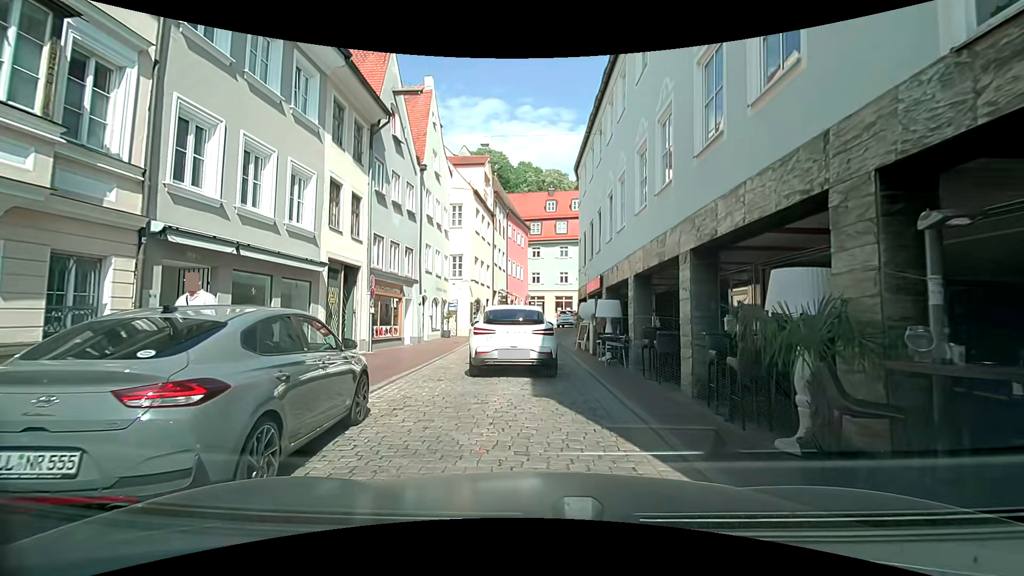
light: Day
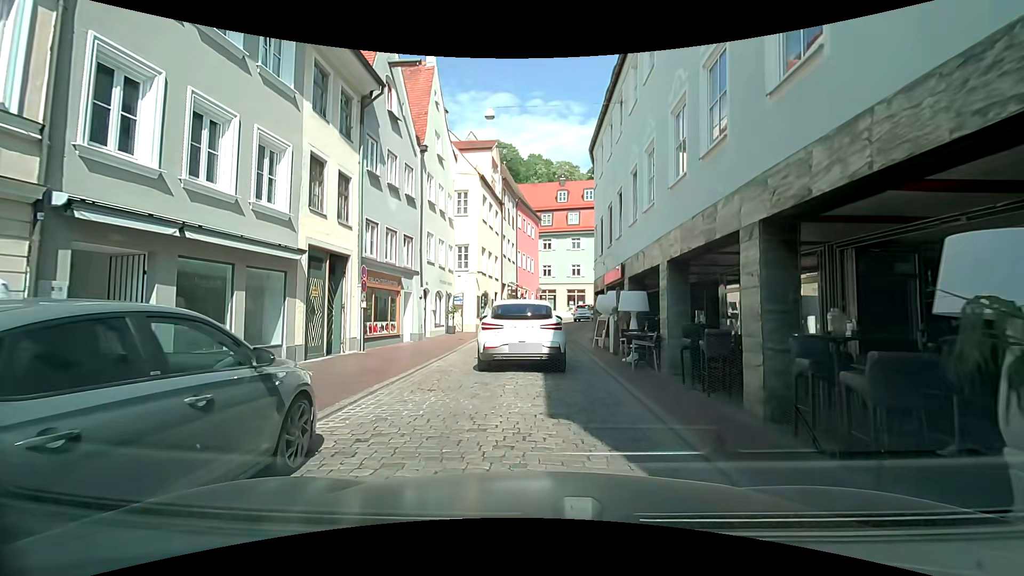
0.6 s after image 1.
(0.0, +2.1) m; -2°
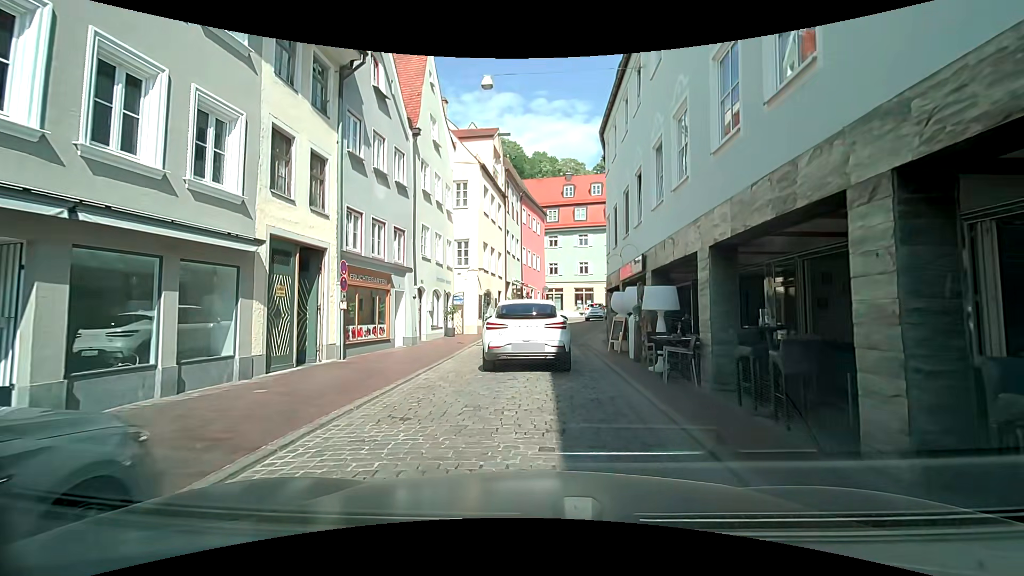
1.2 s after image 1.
(+0.1, +2.2) m; 0°
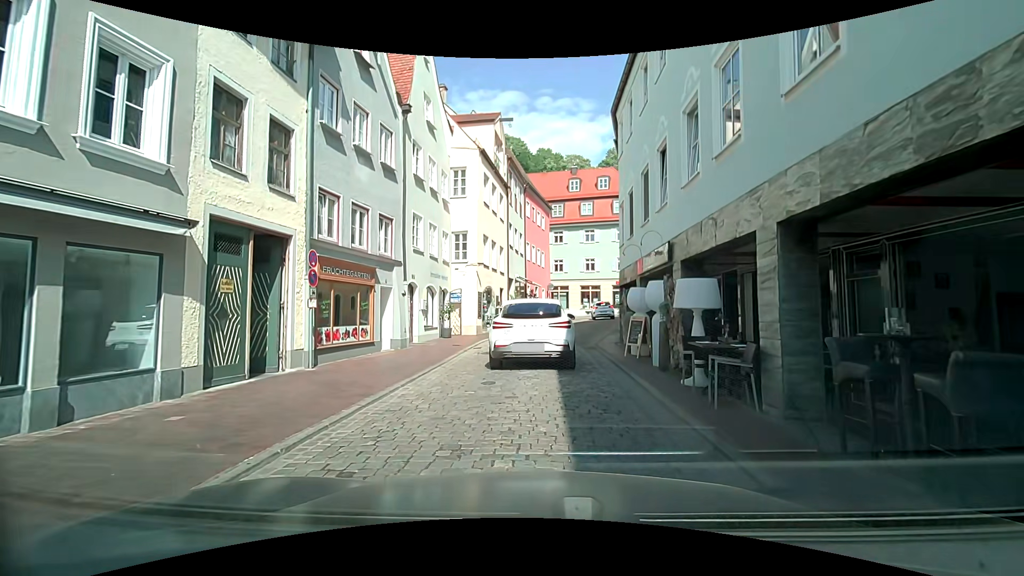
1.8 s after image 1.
(0.0, +2.1) m; 0°
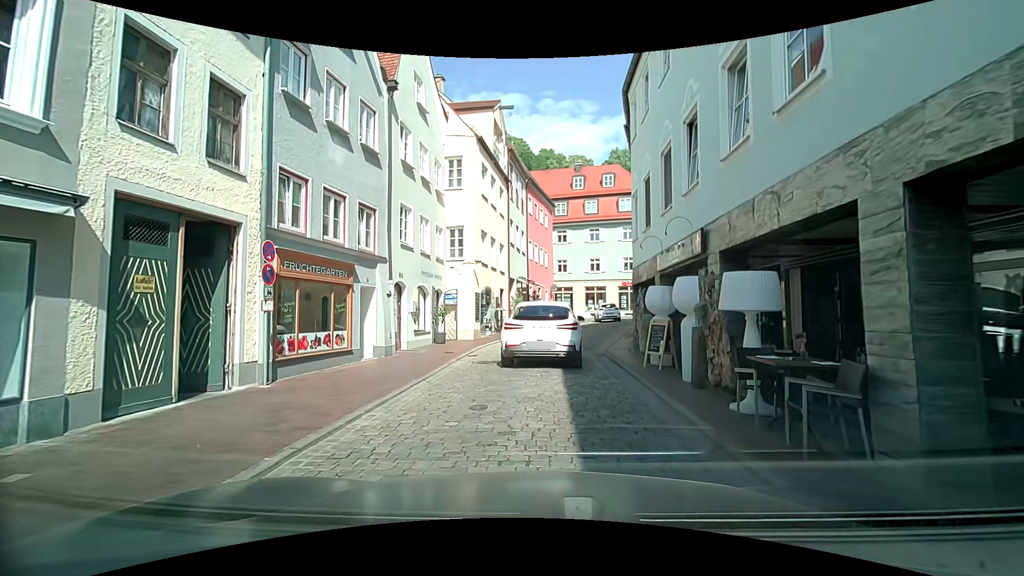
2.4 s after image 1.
(0.0, +2.0) m; -3°
